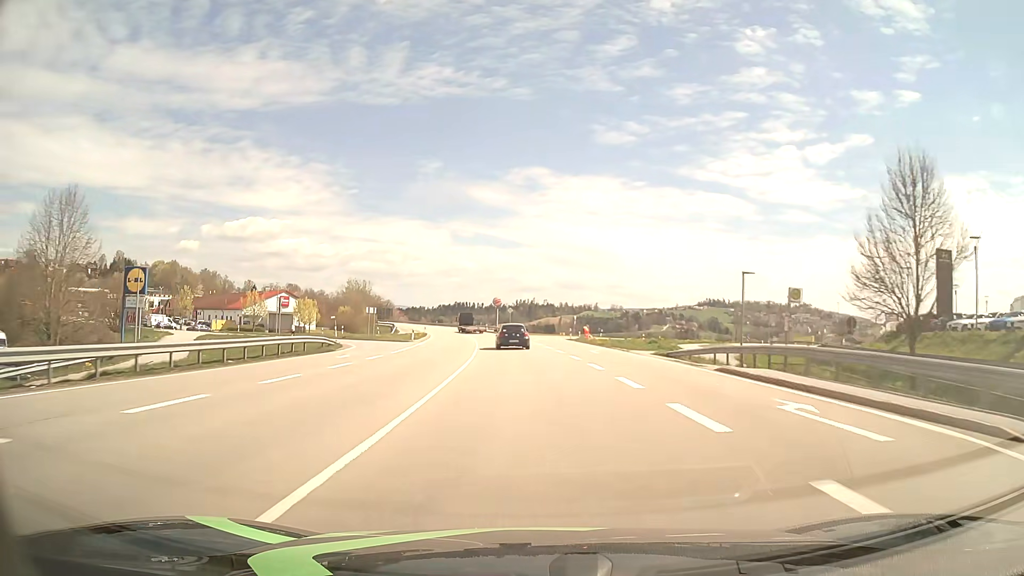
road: primary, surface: asphalt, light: Day
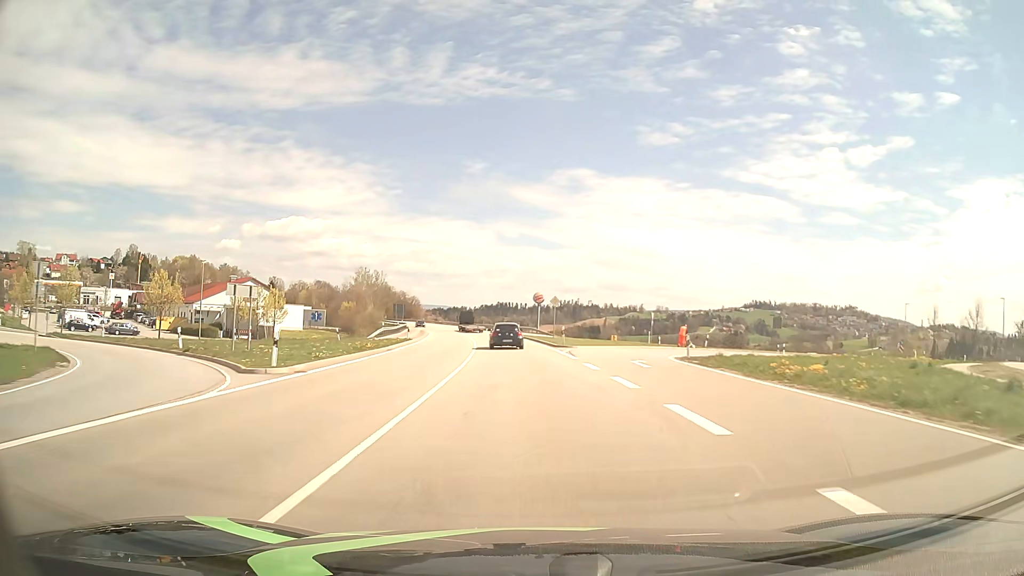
(-1.2, +36.0) m; -4°
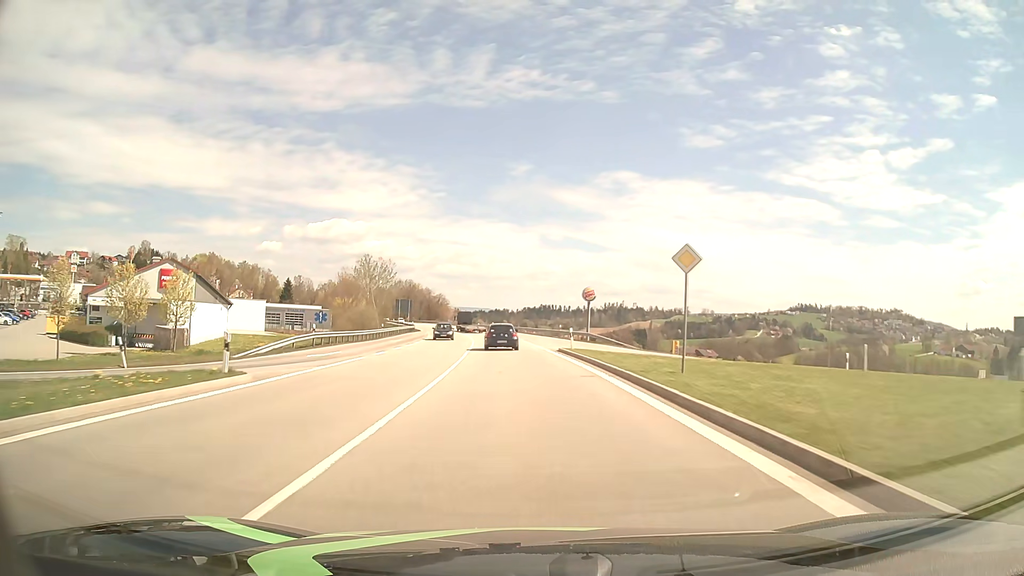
(-1.2, +35.6) m; -4°
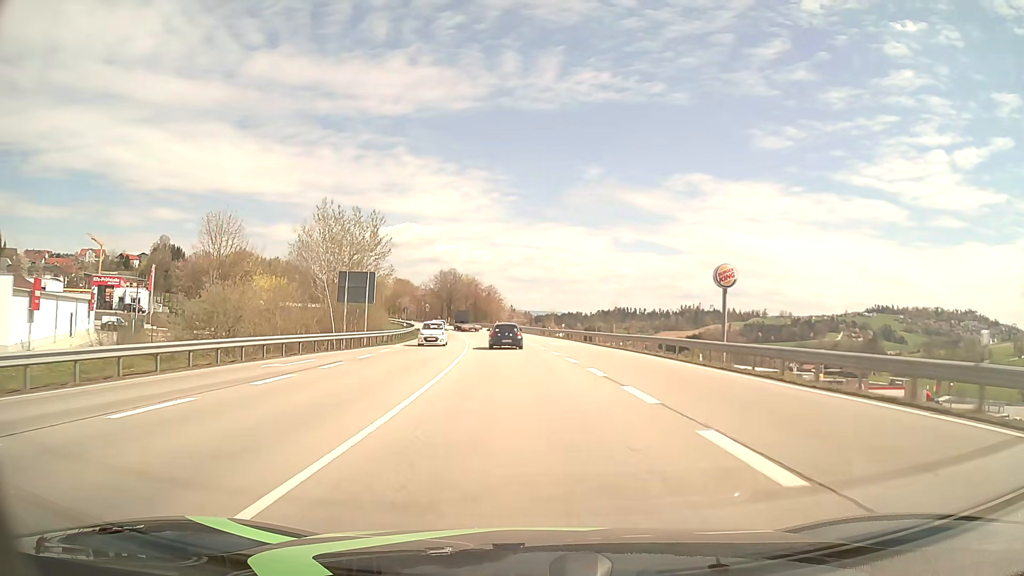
(-3.0, +58.4) m; -6°
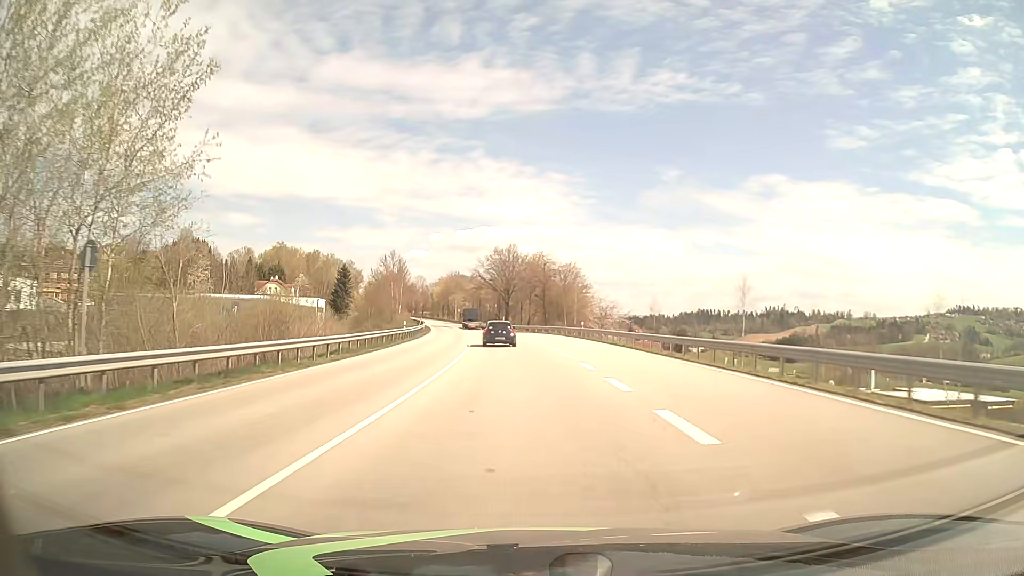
(-3.4, +57.8) m; -7°
